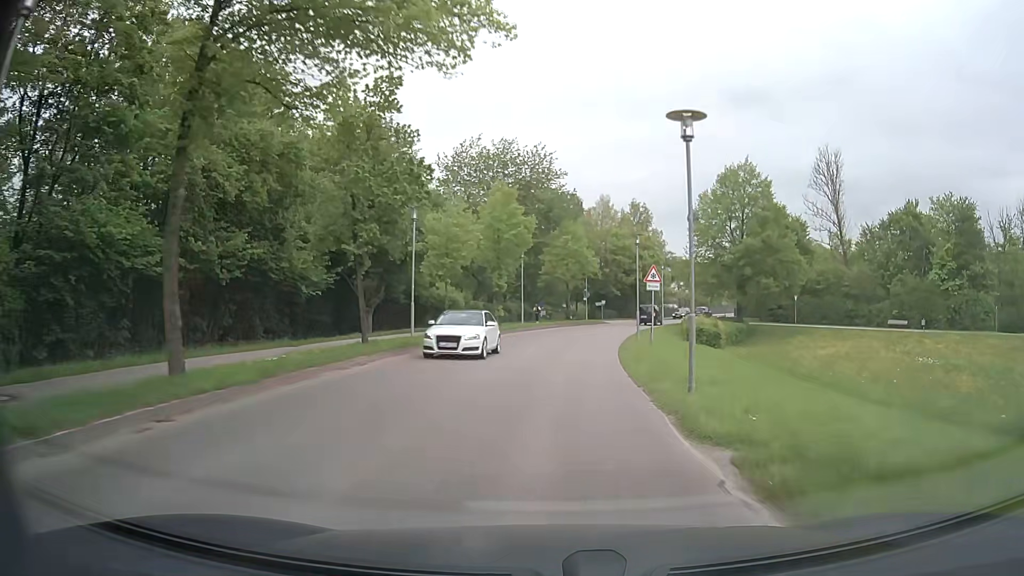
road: tertiary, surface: asphalt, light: Day
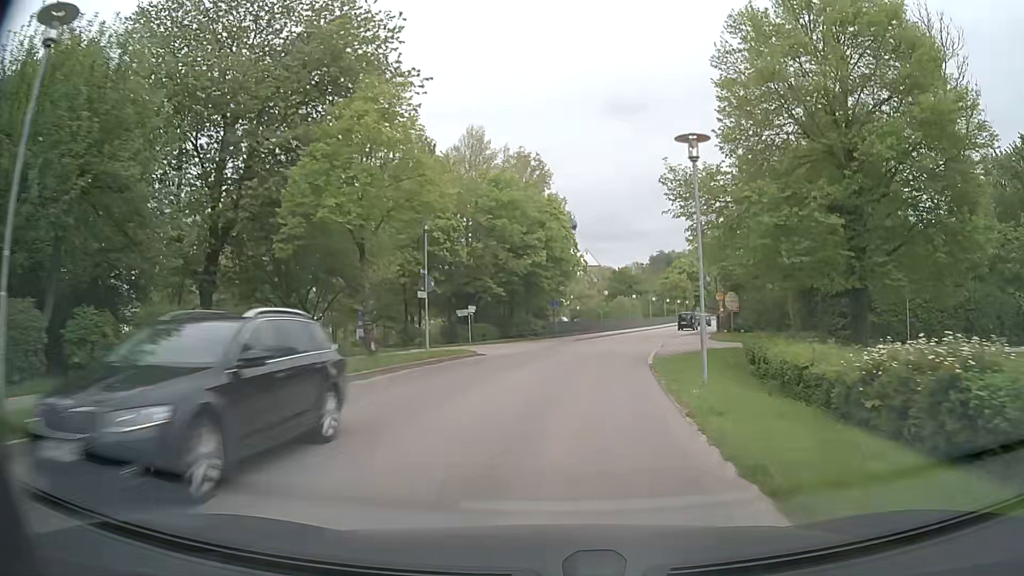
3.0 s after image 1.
(+2.9, +39.1) m; +10°
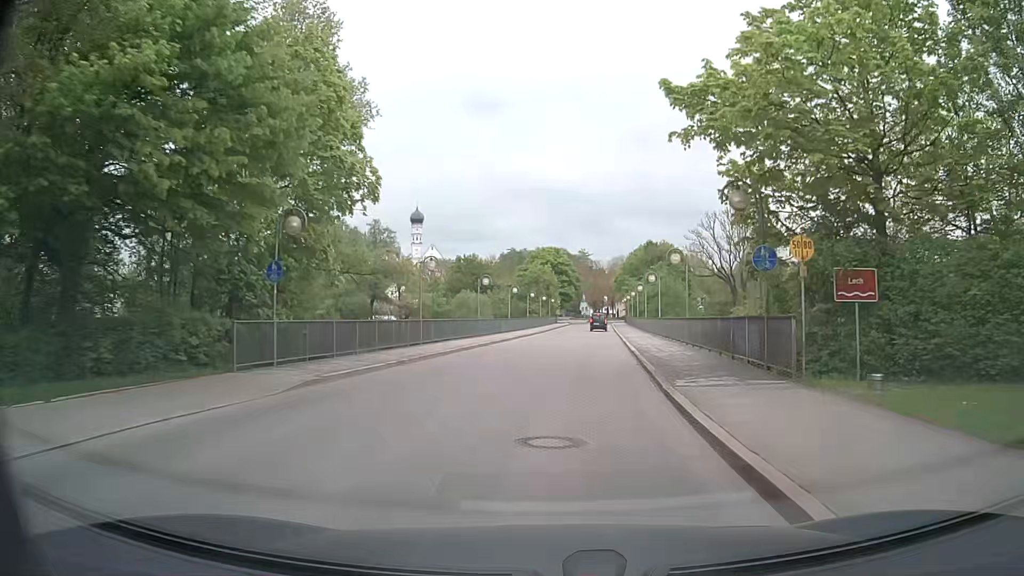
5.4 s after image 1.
(+3.8, +33.1) m; +13°
(0, +10) (+1, +20) (+2, +30) (+3, +40) (+4, +50) (+4, +60) (+5, +70) (+6, +80) (+7, +90) (+8, +100) m
